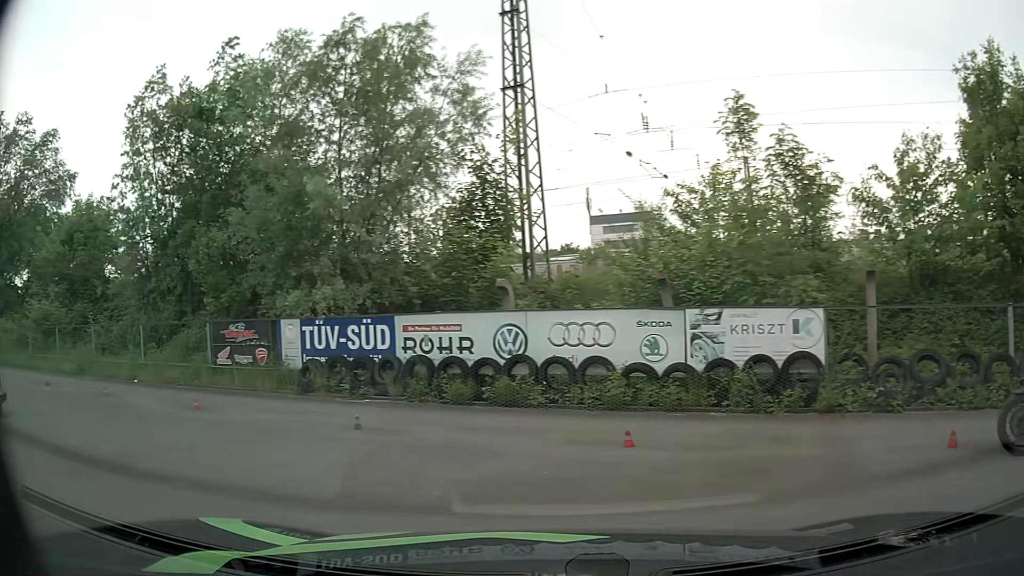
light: Day
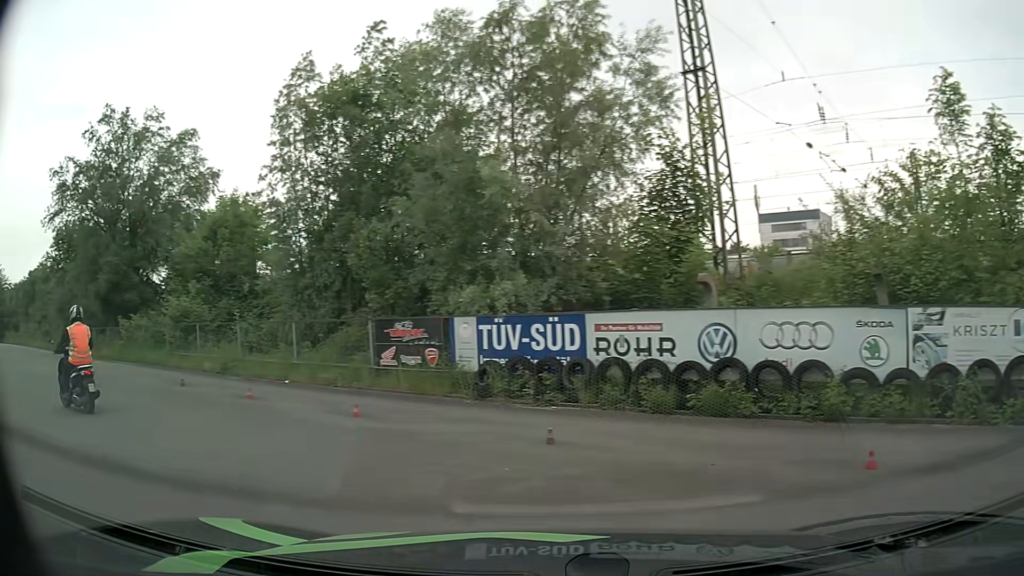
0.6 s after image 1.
(-0.1, +1.3) m; -13°
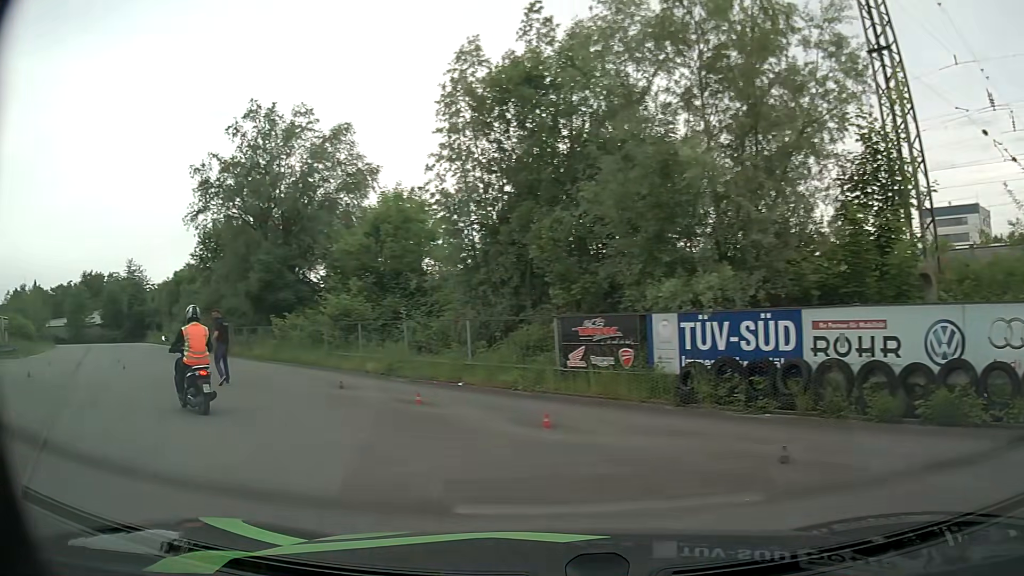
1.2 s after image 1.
(-0.1, +1.3) m; -15°
